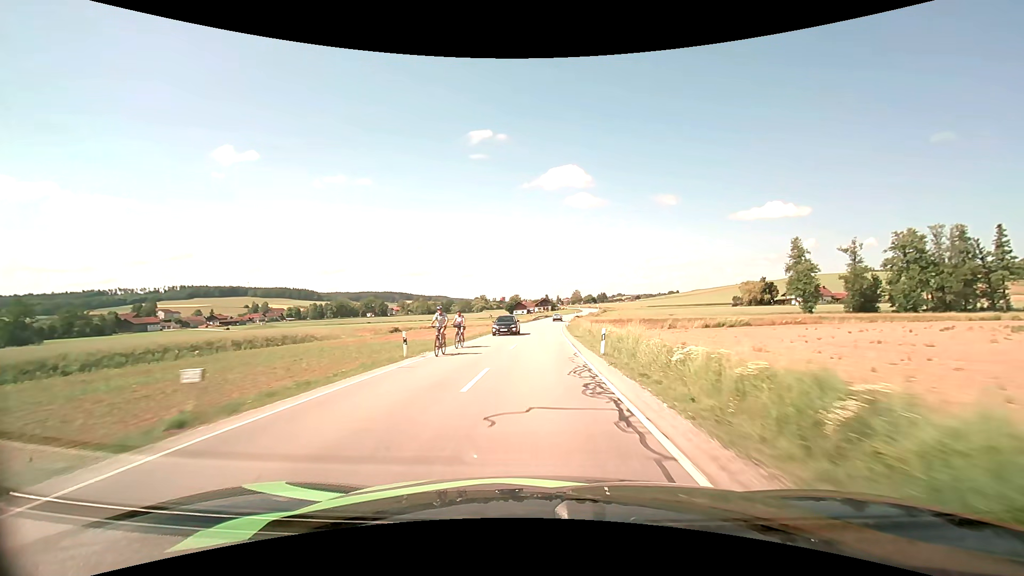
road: secondary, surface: asphalt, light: Day
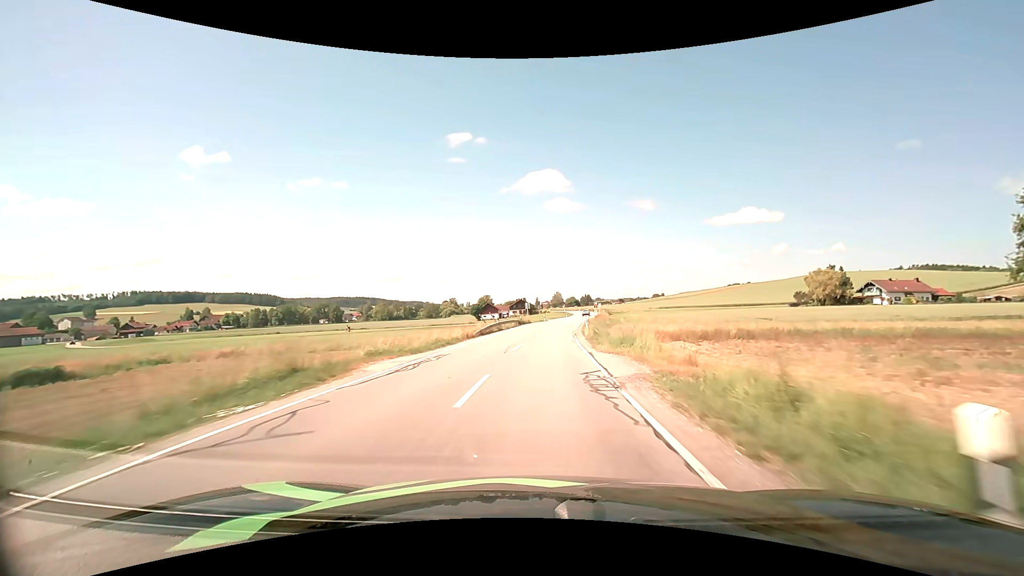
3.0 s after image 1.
(+1.3, +61.6) m; +2°
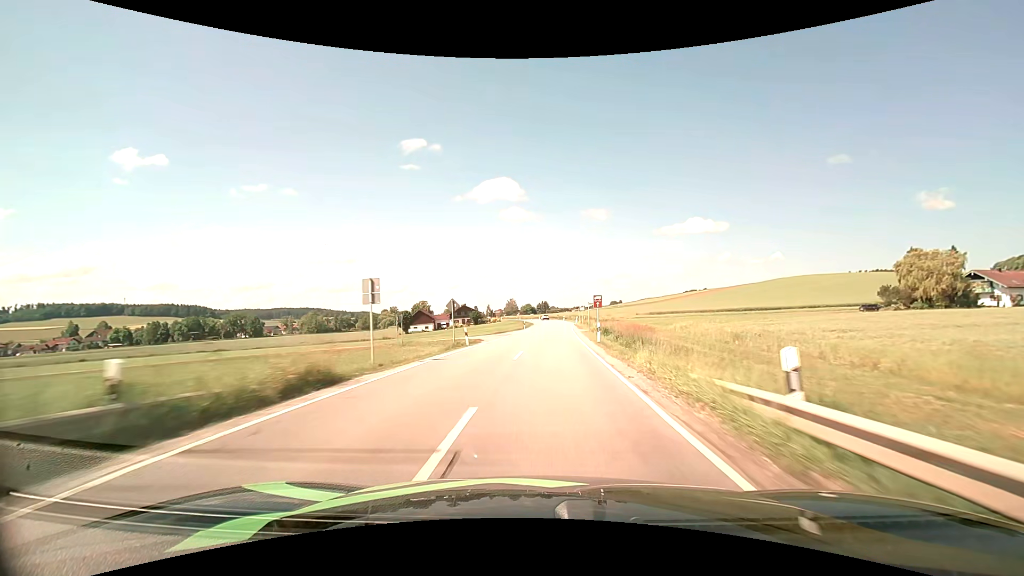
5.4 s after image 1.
(+2.2, +51.4) m; +5°
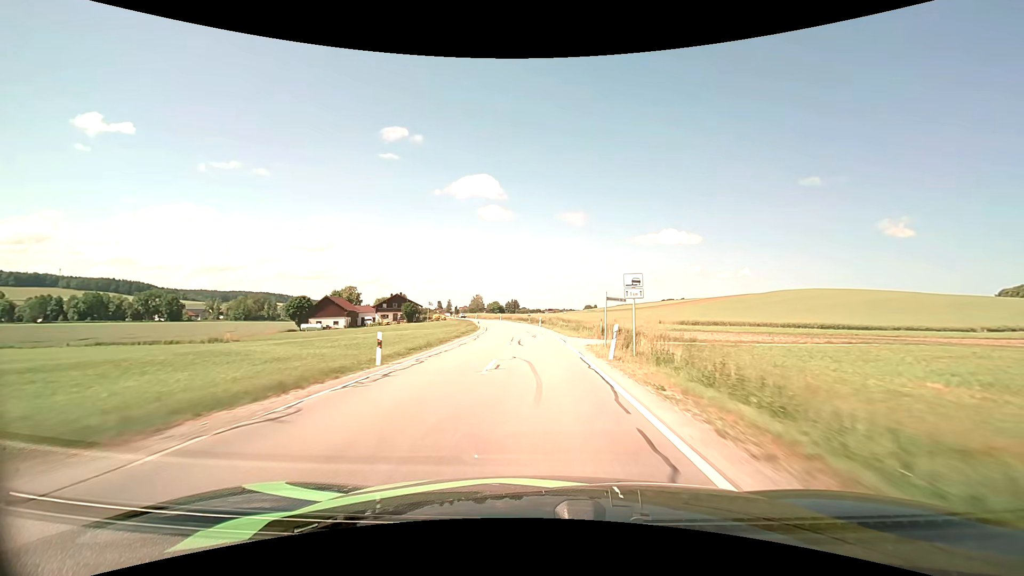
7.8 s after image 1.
(+2.1, +52.1) m; +4°
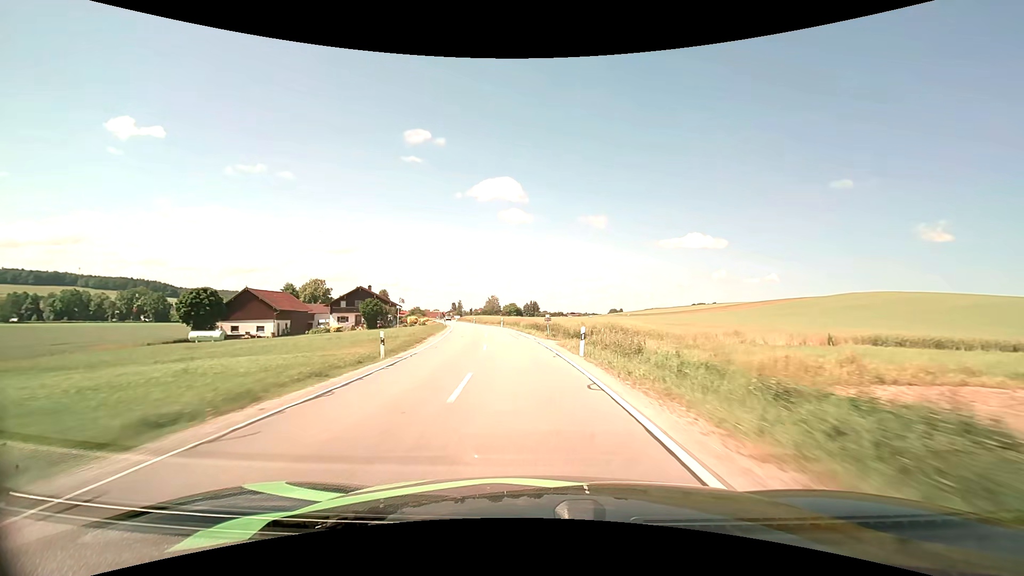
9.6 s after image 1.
(-0.3, +39.3) m; -2°
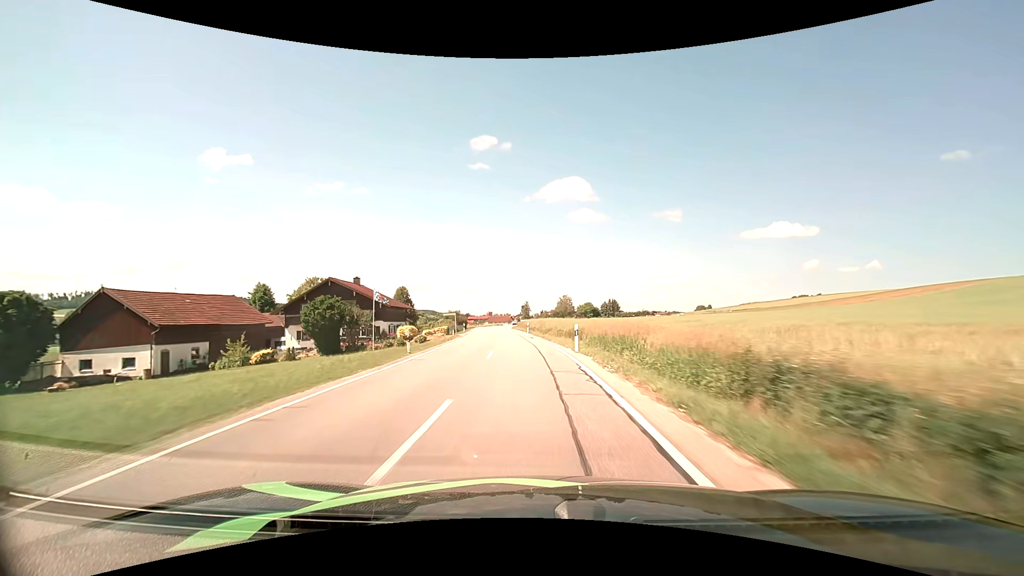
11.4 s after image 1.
(-2.6, +39.8) m; -8°
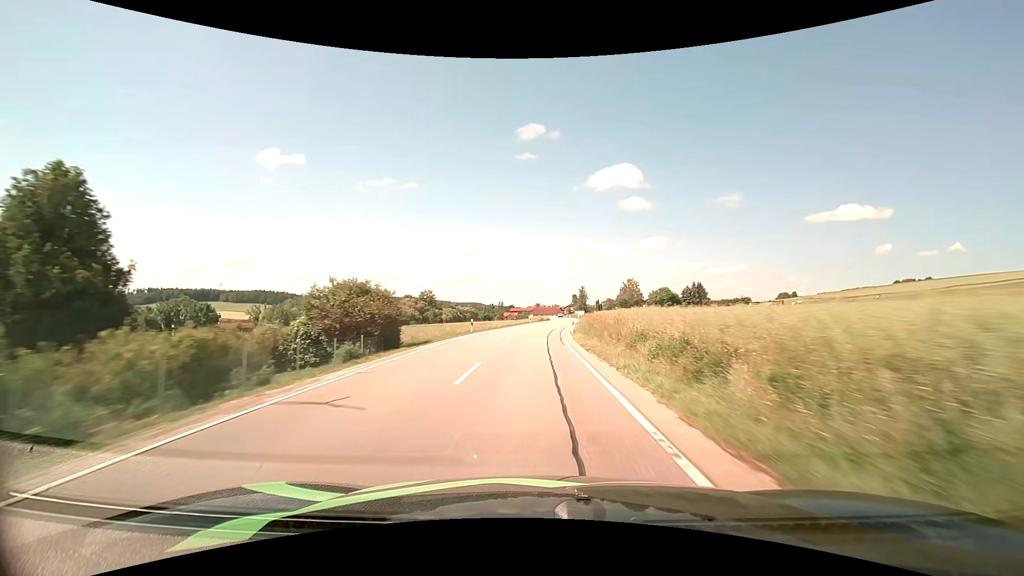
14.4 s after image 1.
(-4.9, +66.5) m; -6°
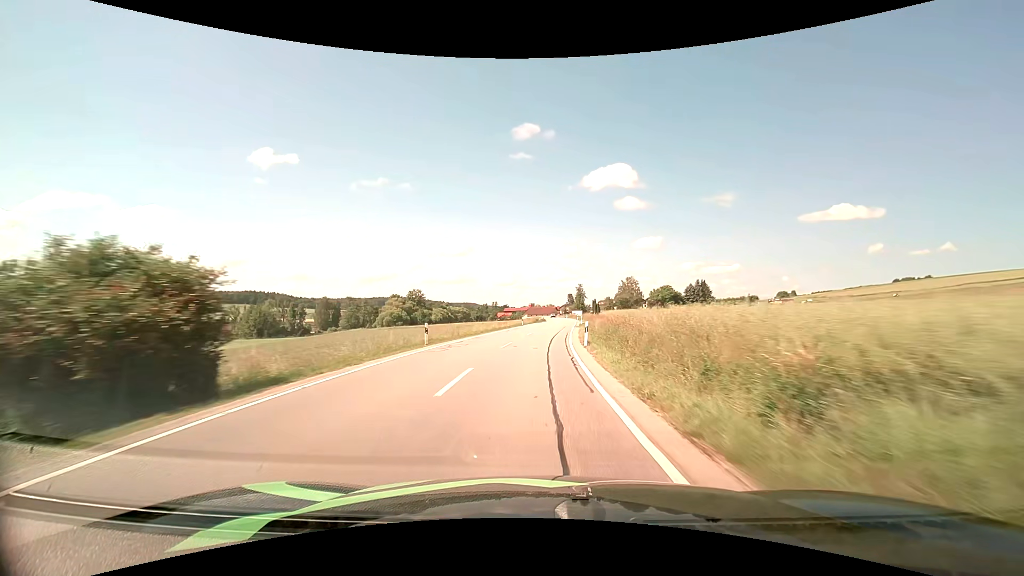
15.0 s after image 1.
(0.0, +12.8) m; 0°
(0, +10) (0, +20) (+1, +30) (+1, +40) (+2, +50) (+3, +60) (+4, +70) (+4, +80) (+5, +90) (+6, +100) m
